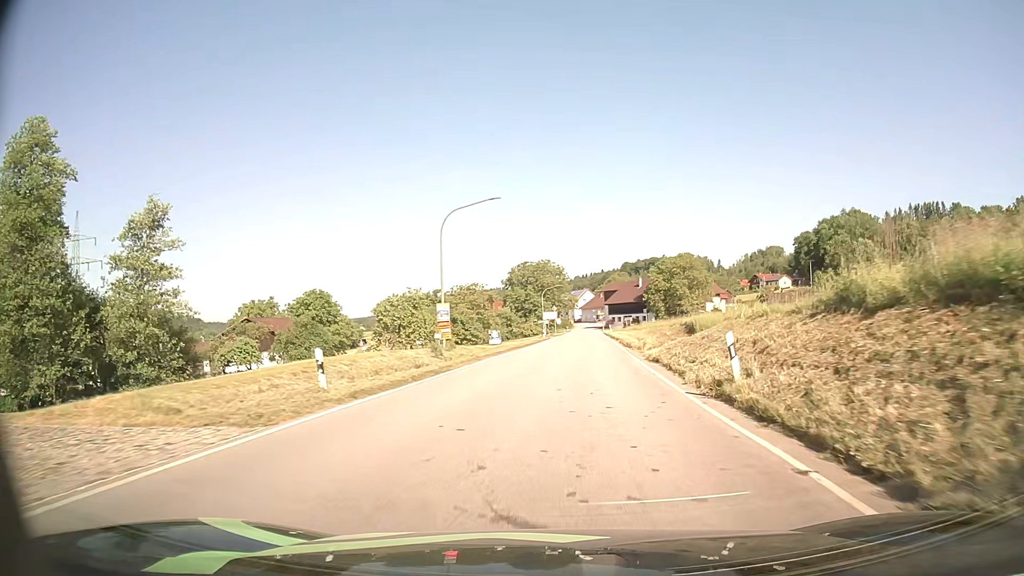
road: secondary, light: Day
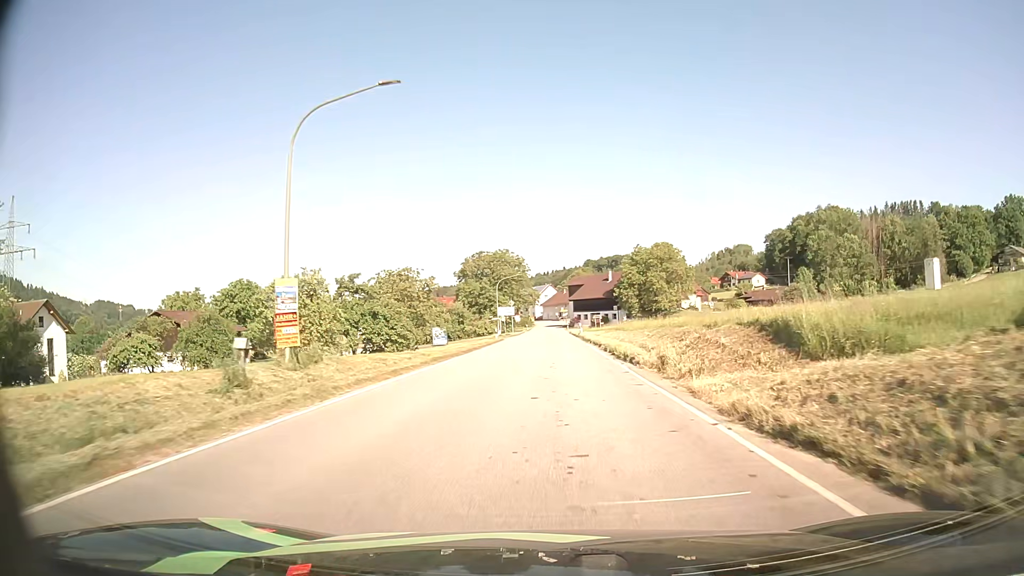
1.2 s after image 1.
(+0.5, +16.0) m; +3°
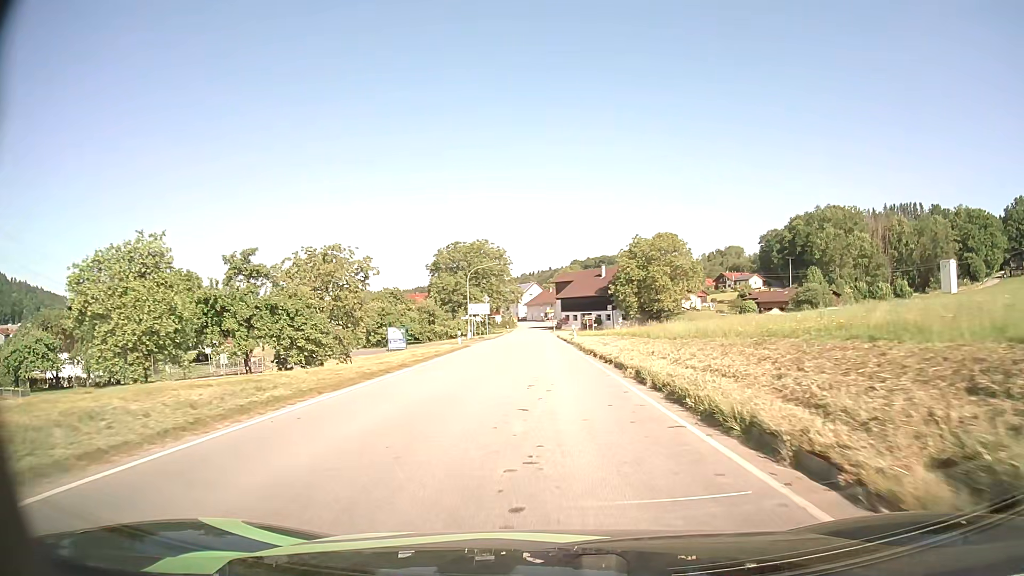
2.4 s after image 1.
(+0.2, +15.7) m; +1°
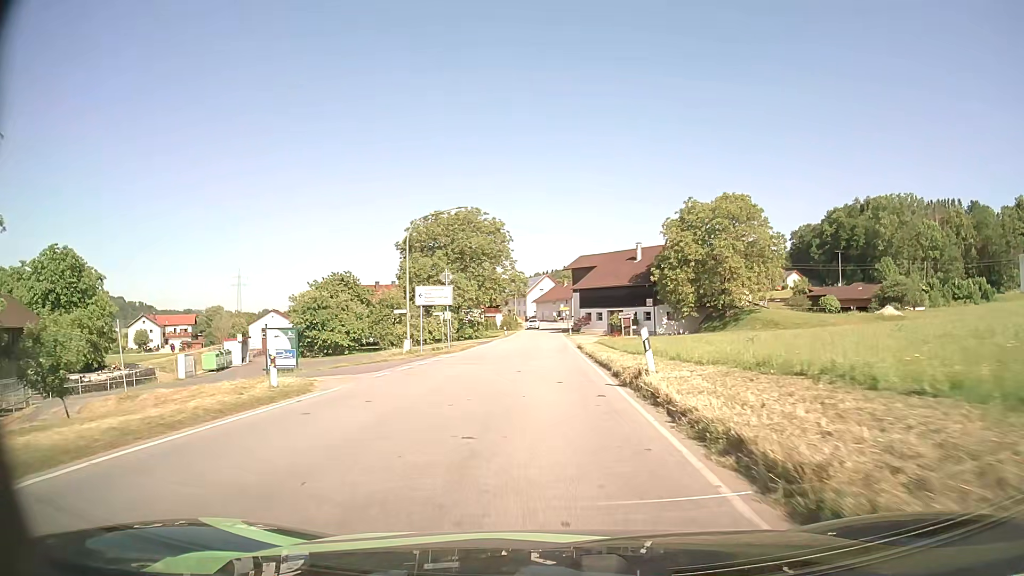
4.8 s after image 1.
(+0.1, +30.9) m; -1°
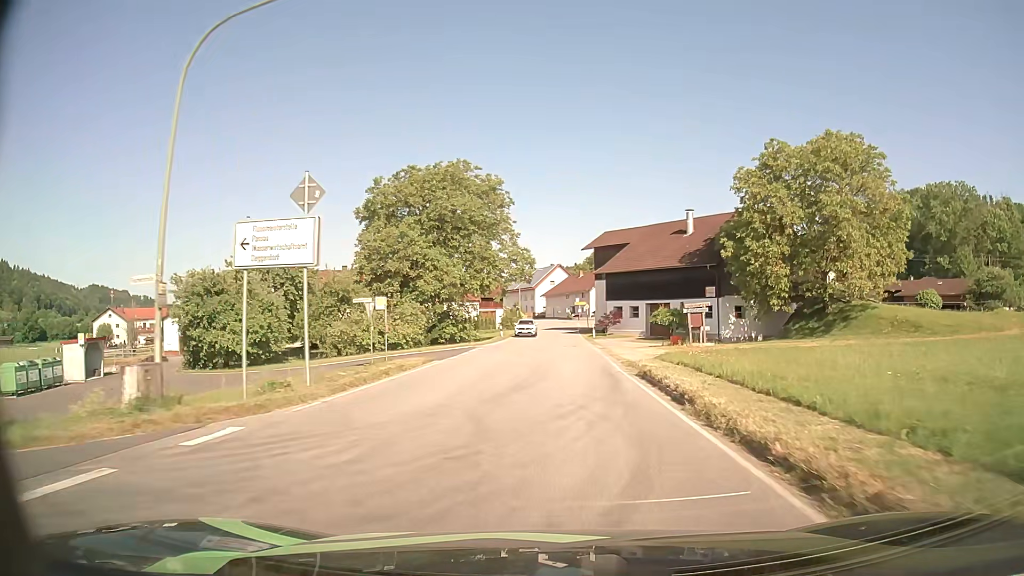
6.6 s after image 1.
(-0.4, +23.0) m; -1°
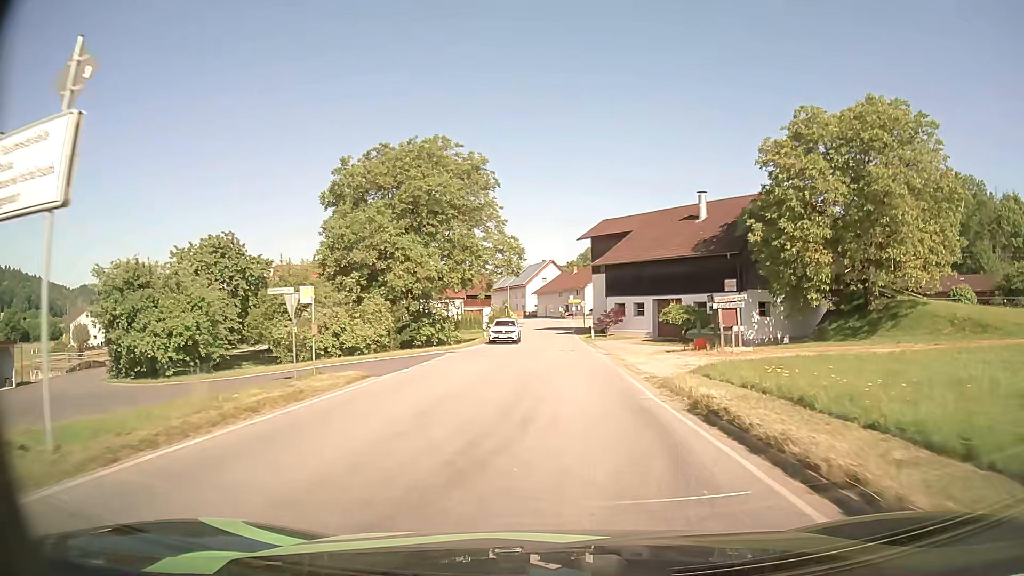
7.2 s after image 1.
(+0.1, +7.7) m; +1°
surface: asphalt
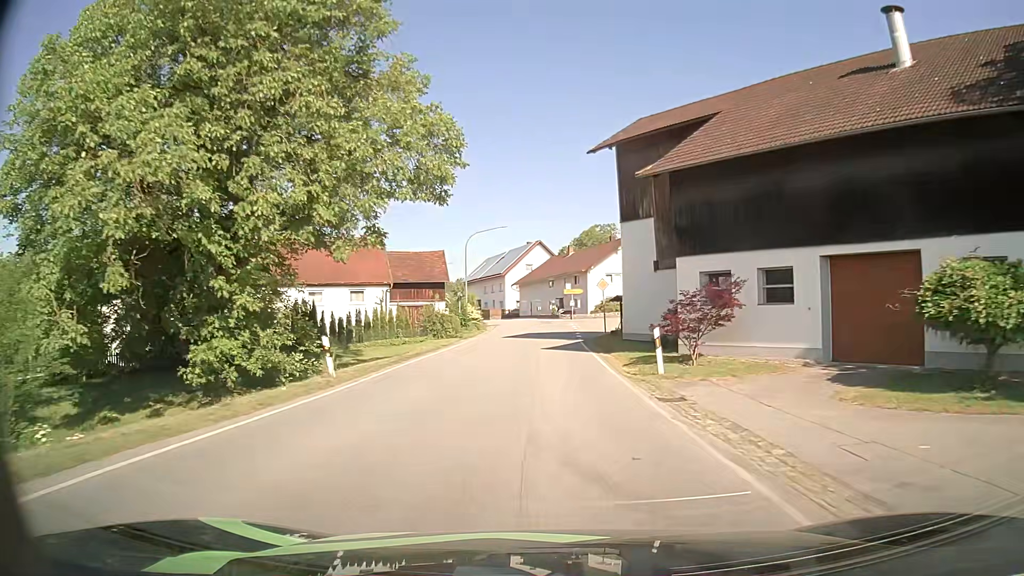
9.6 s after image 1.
(+0.2, +31.7) m; +1°
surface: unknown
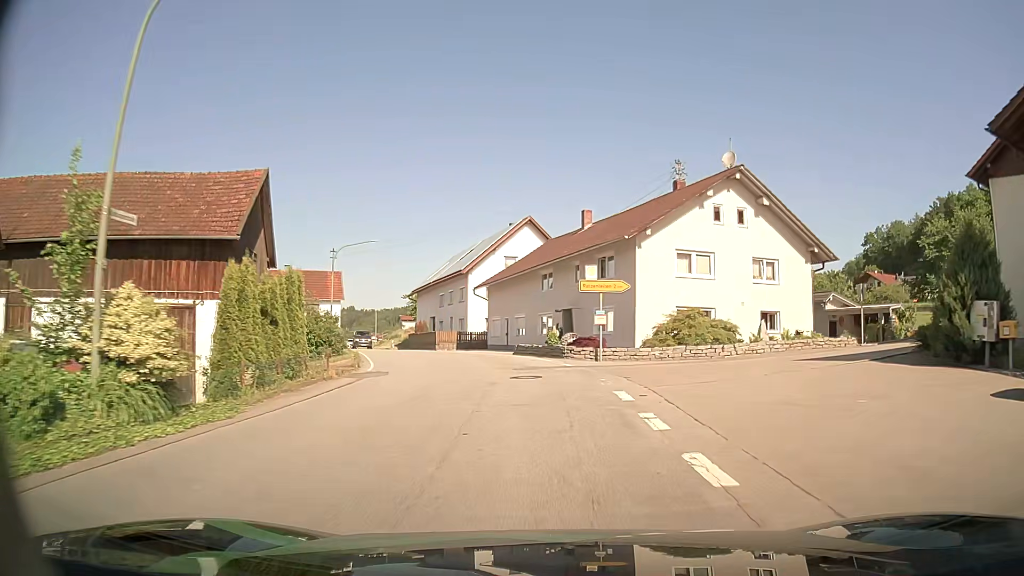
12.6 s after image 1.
(+0.2, +39.6) m; -1°
(0, +10) (-1, +20) (-2, +30) (-5, +39) (-8, +49) (-12, +58) (-15, +68) (-18, +77) (-21, +87) (-25, +96) m
